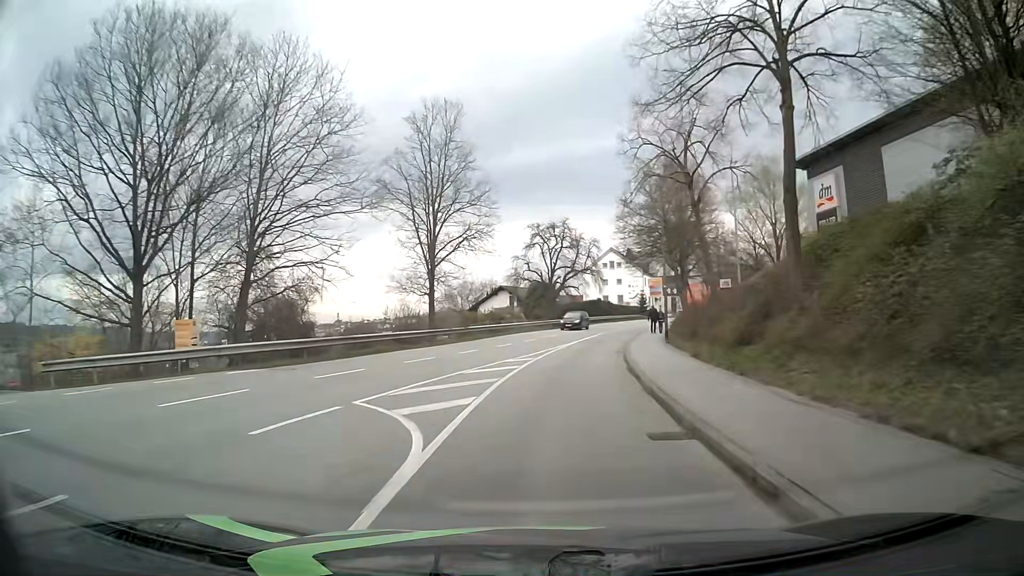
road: tertiary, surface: asphalt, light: Day
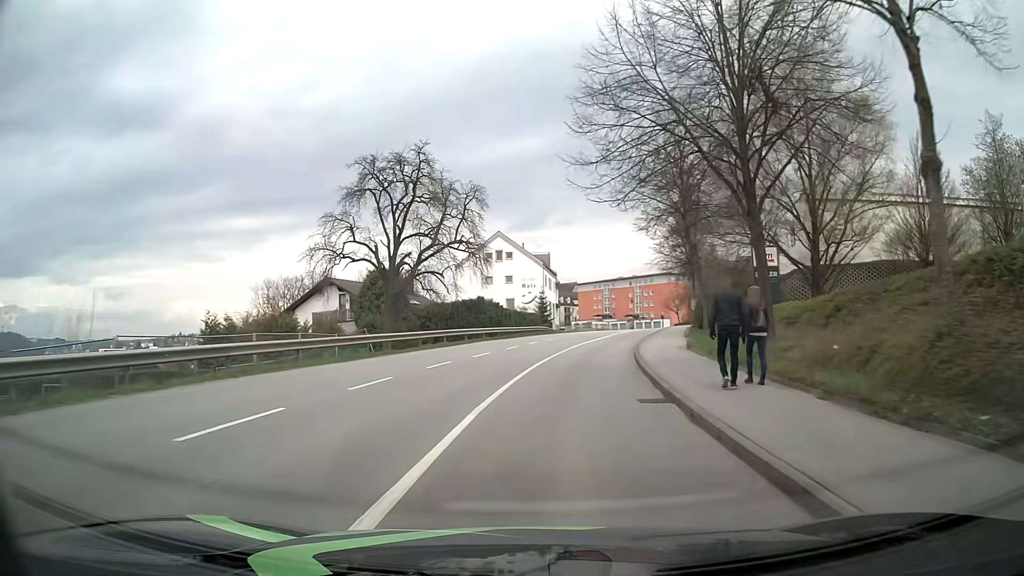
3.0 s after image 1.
(+3.2, +37.4) m; +10°
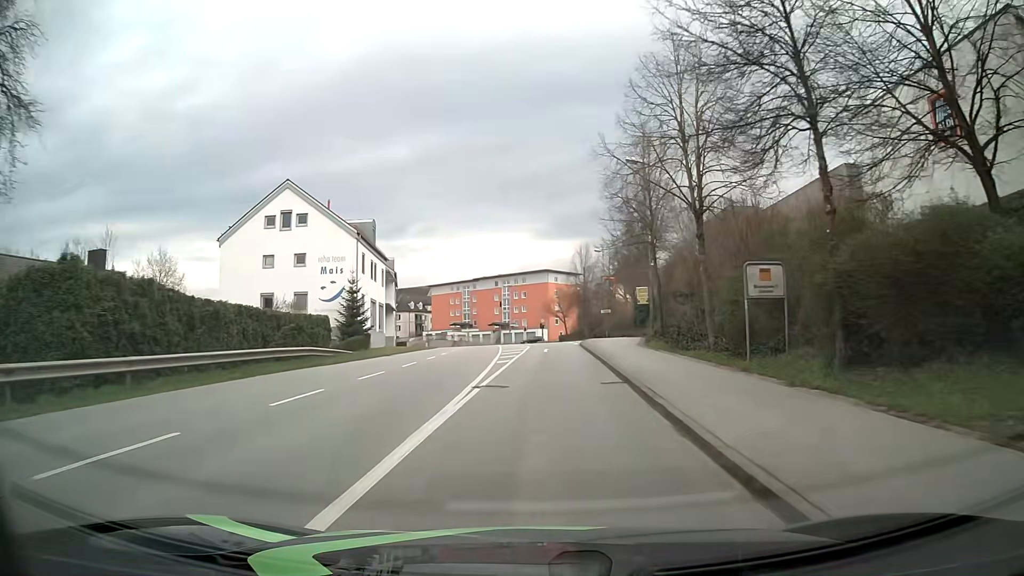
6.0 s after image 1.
(+3.6, +37.2) m; +11°
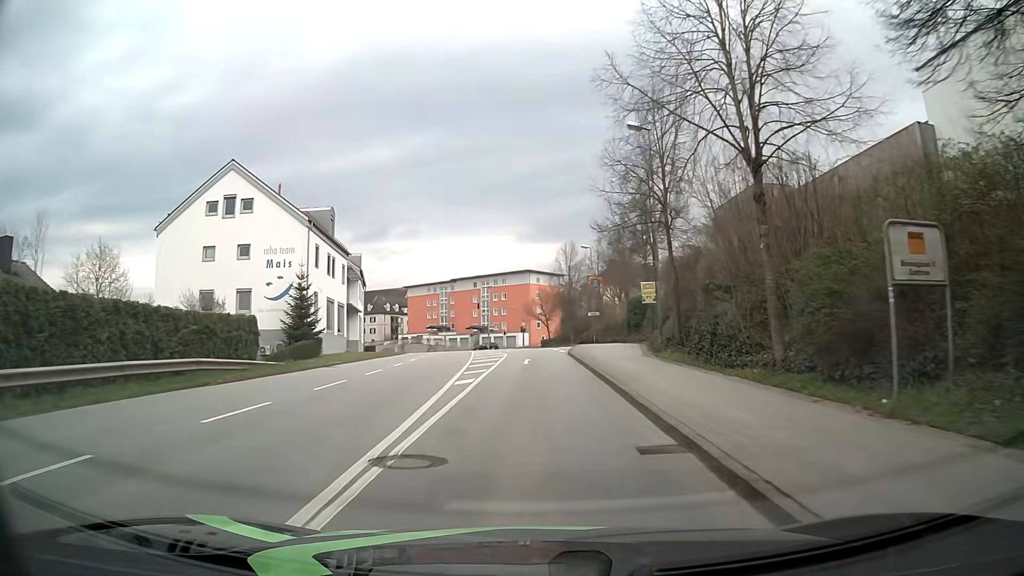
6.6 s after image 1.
(+0.2, +7.5) m; +2°
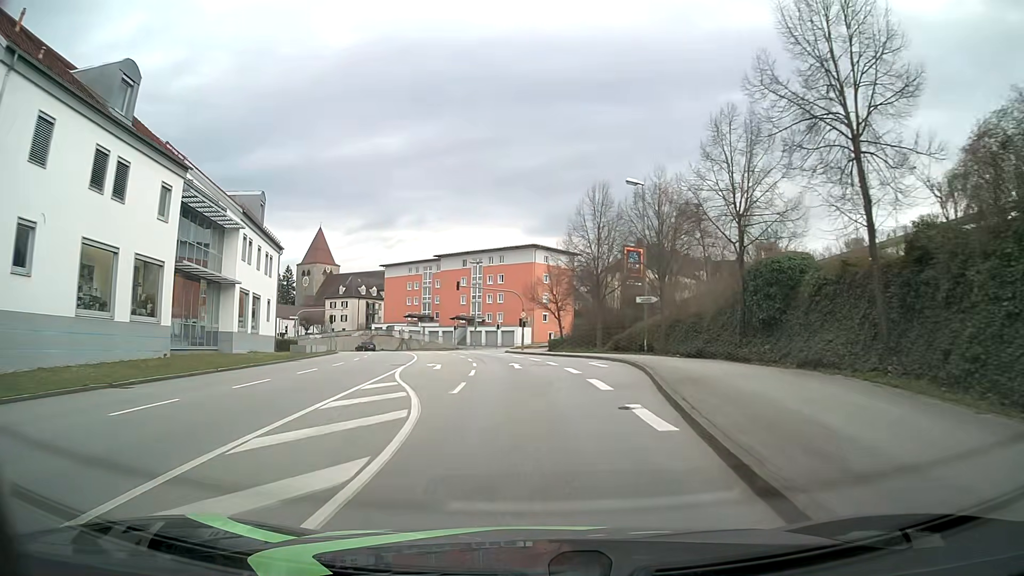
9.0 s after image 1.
(+0.2, +30.2) m; 0°
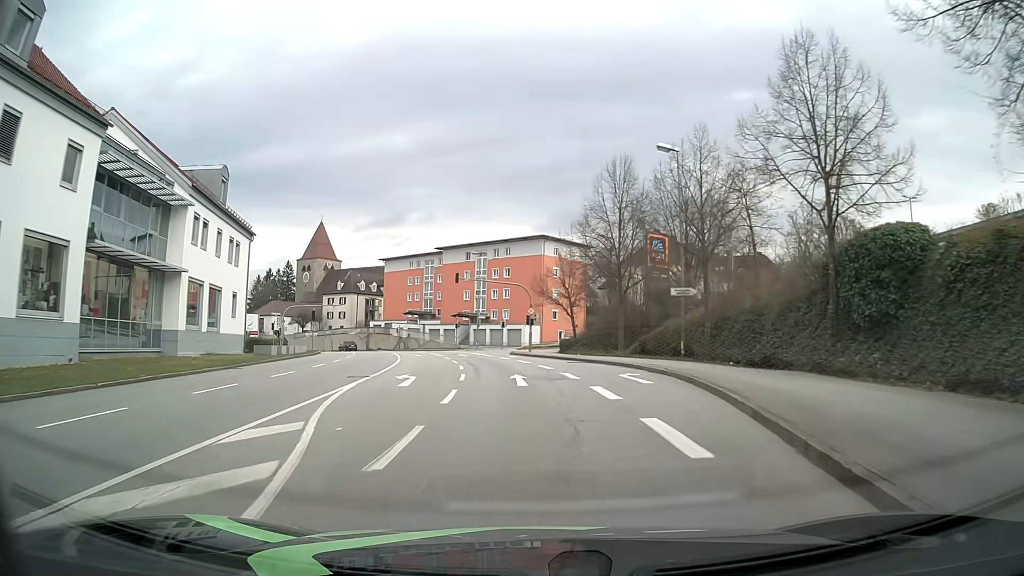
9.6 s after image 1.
(0.0, +7.6) m; -1°
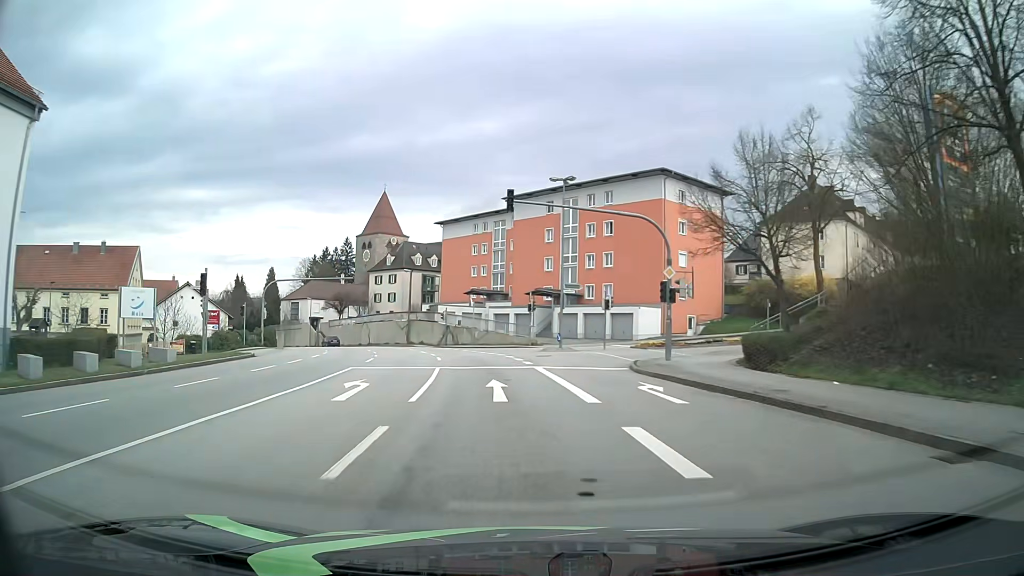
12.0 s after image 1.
(-1.5, +30.7) m; -7°
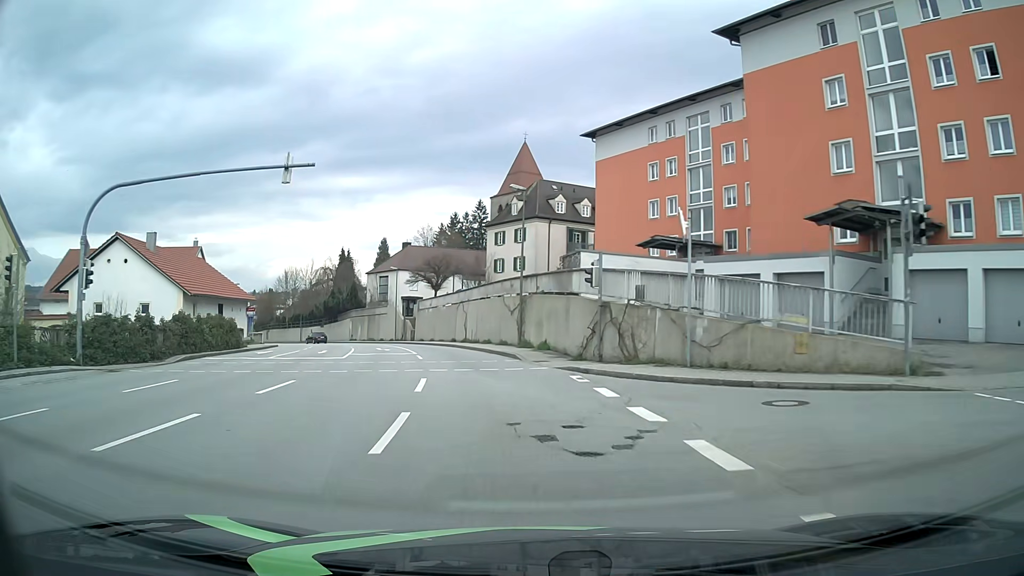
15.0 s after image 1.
(-4.5, +38.6) m; -14°
(0, +10) (-1, +20) (-3, +30) (-5, +39) (-8, +49) (-12, +58) (-16, +67) (-21, +76) (-26, +85) (-32, +93) m
